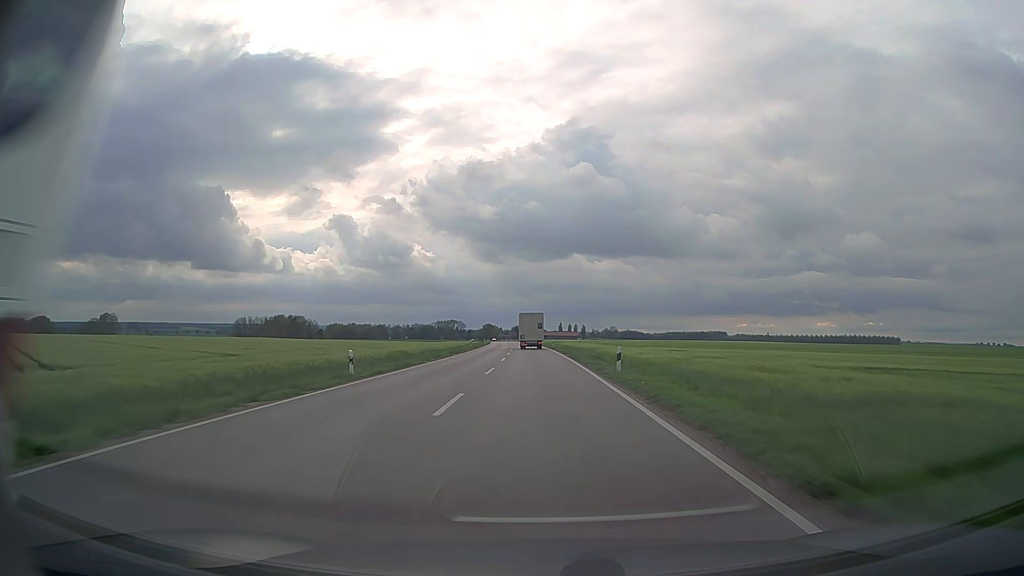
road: secondary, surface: asphalt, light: Day
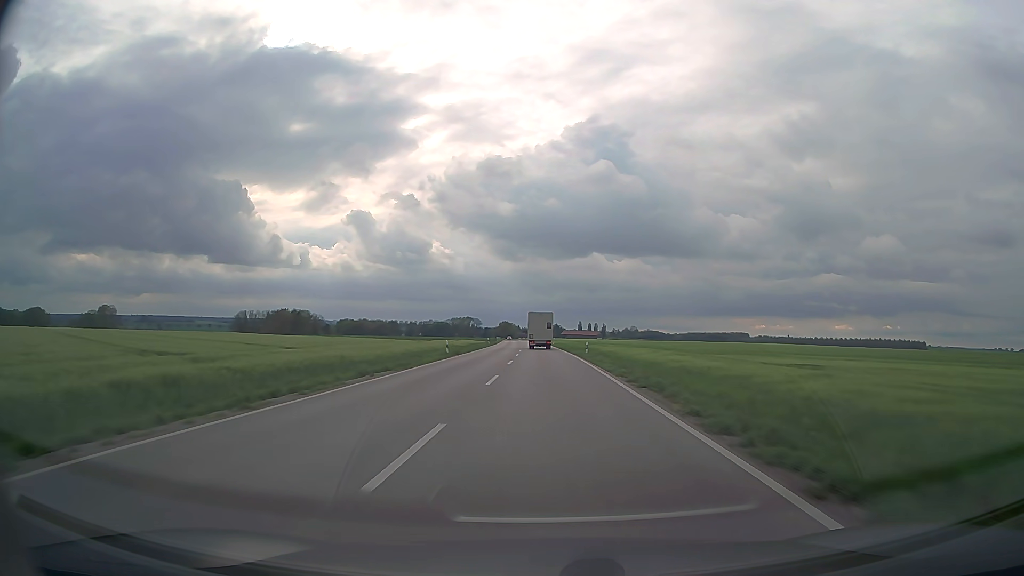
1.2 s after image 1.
(-0.5, +29.4) m; -2°
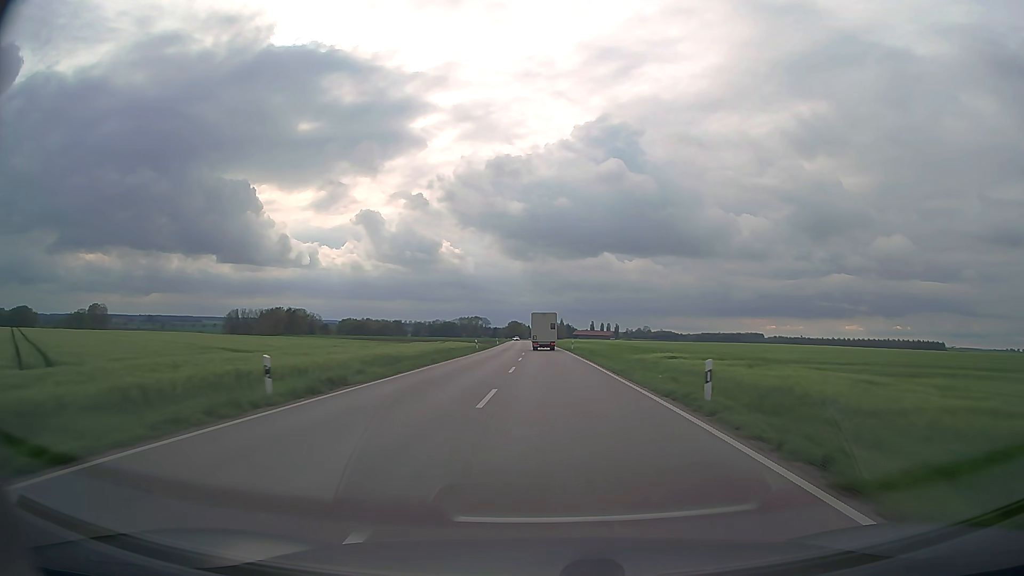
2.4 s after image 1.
(-0.2, +29.5) m; -1°
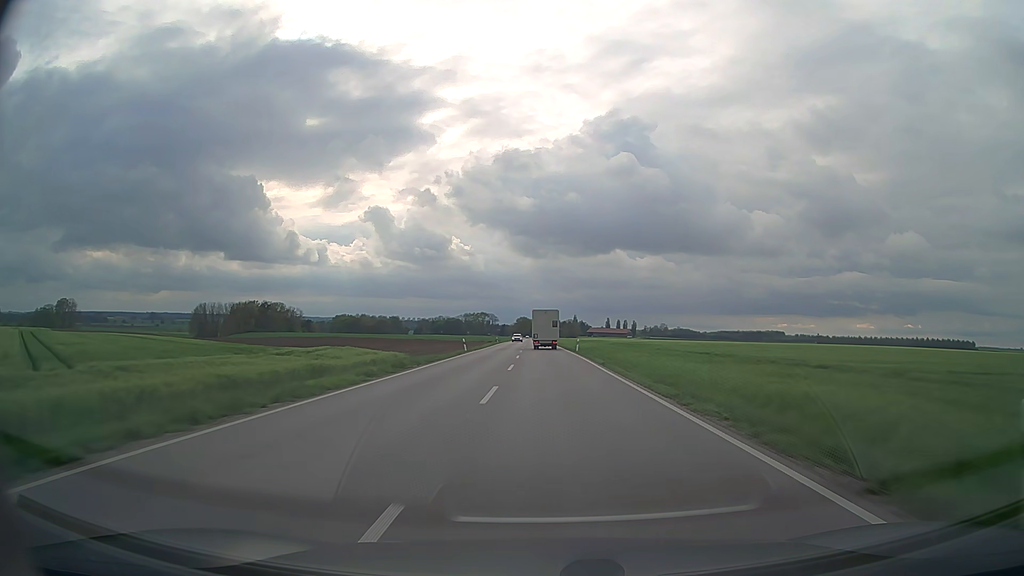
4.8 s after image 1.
(-0.5, +59.5) m; -1°
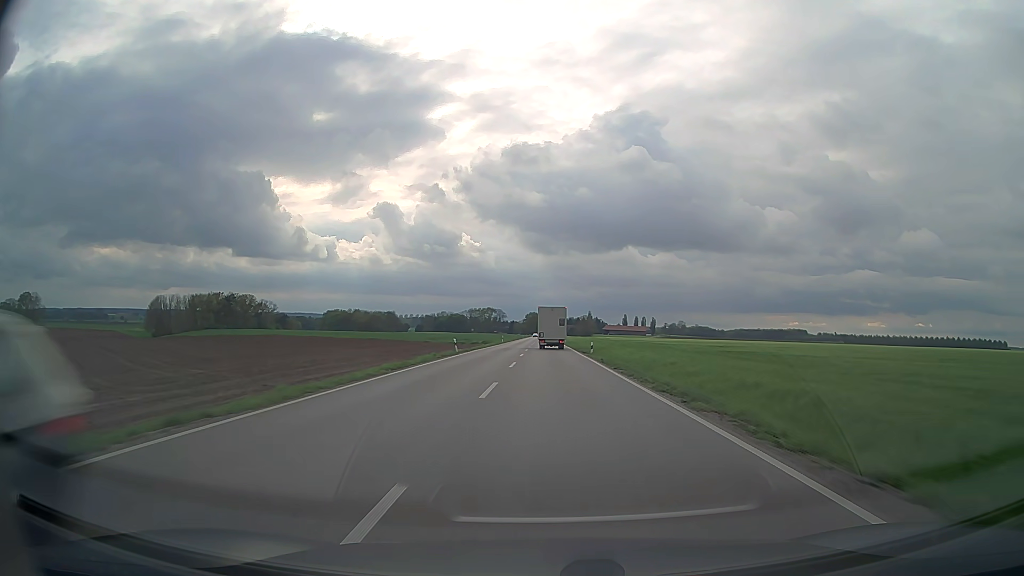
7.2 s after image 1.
(-0.5, +59.6) m; -1°
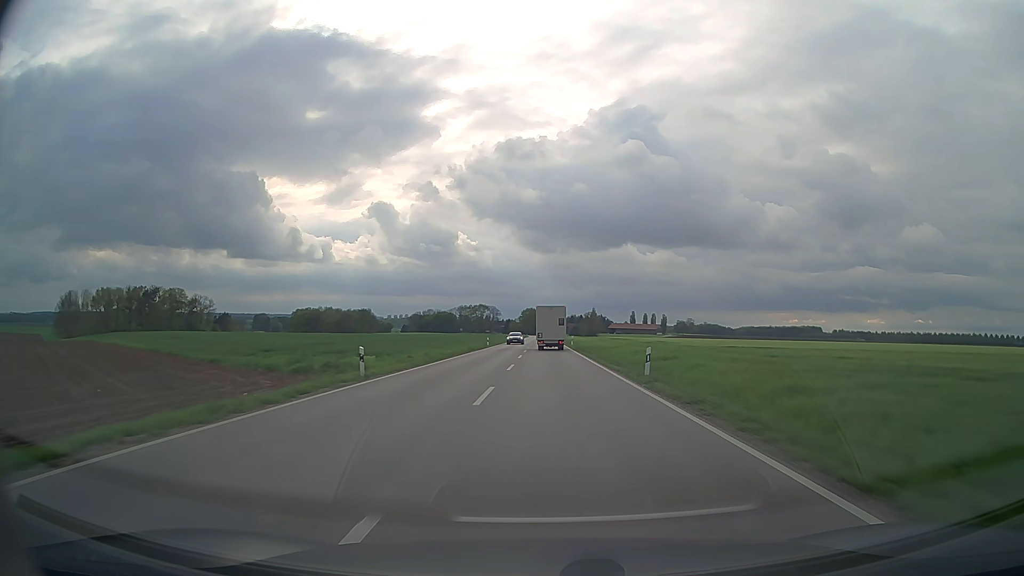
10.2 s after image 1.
(0.0, +73.2) m; 0°
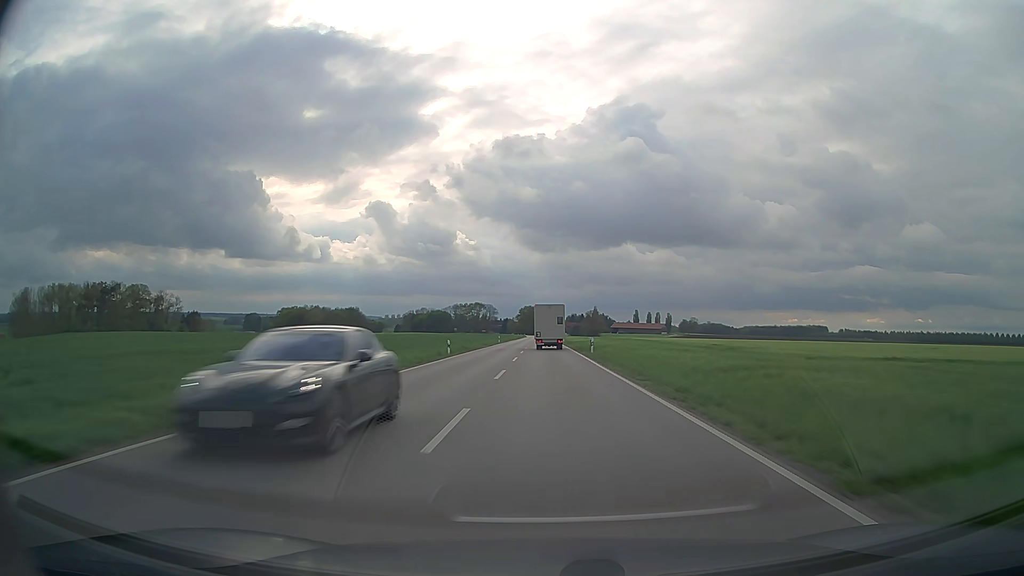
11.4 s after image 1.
(0.0, +29.1) m; 0°
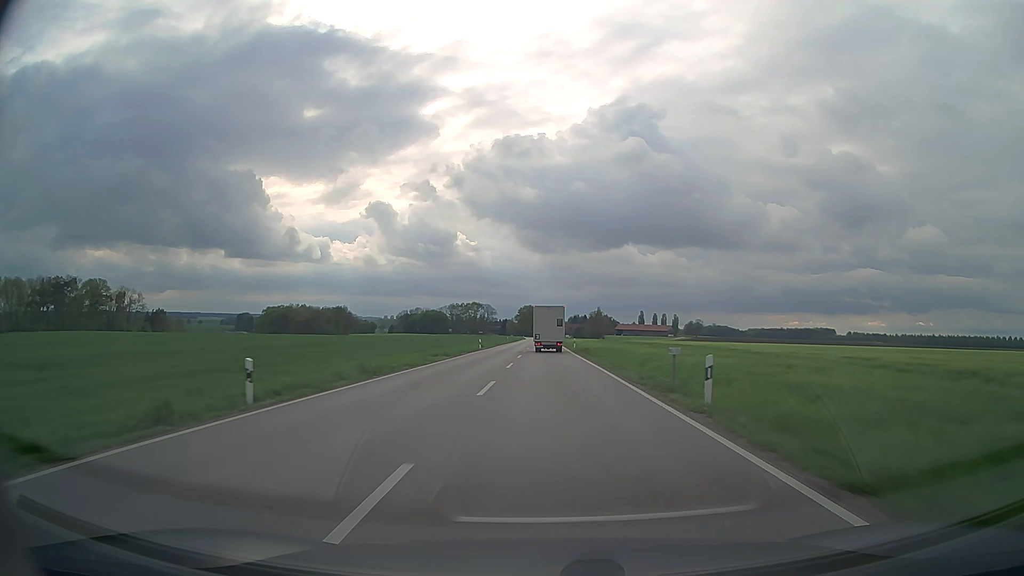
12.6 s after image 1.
(0.0, +29.0) m; 0°
(0, +10) (0, +20) (0, +30) (0, +40) (0, +50) (0, +60) (0, +70) (0, +80) (0, +90) (0, +100) m
